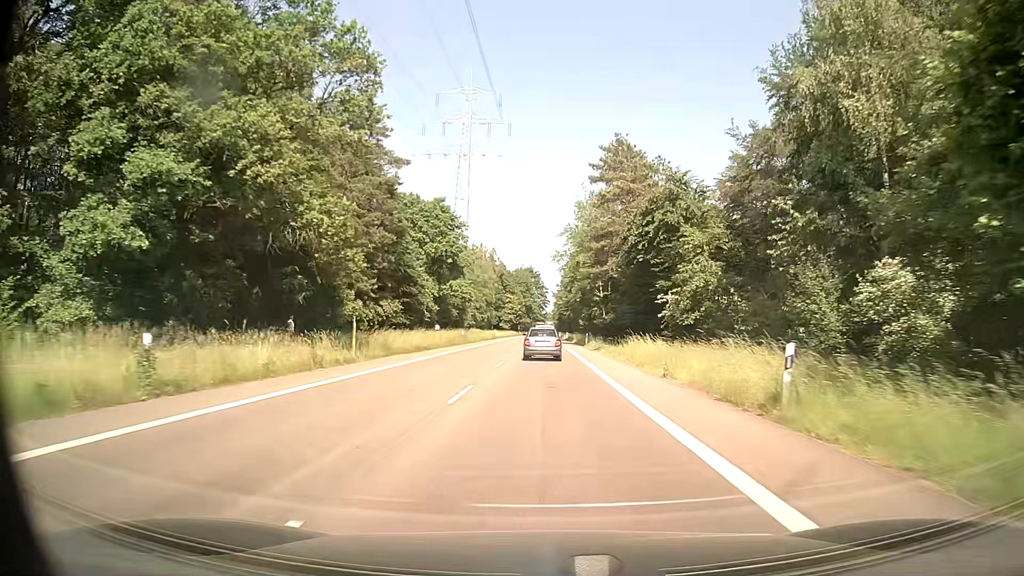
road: secondary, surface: asphalt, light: Day
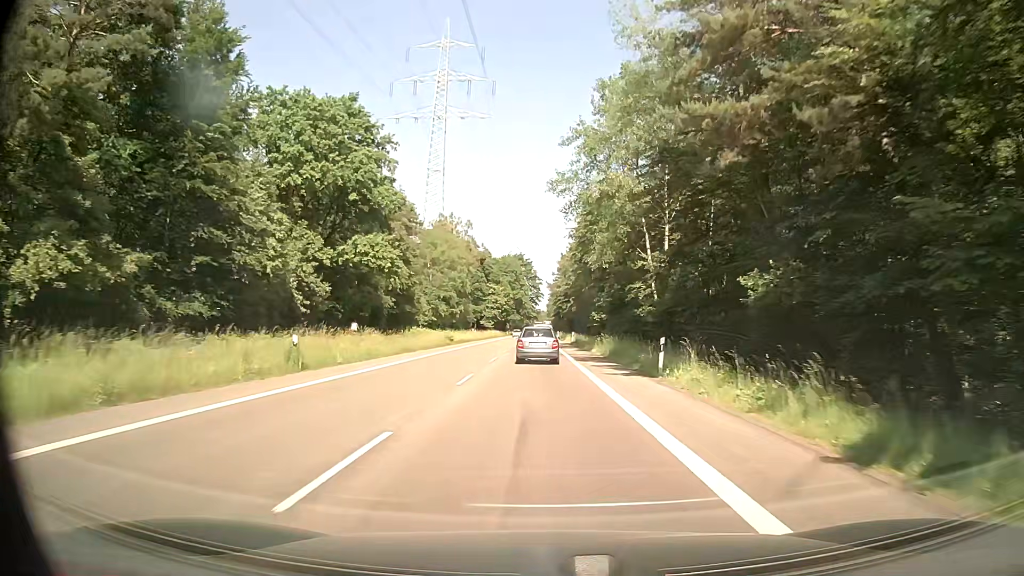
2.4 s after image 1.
(+0.2, +41.5) m; +1°
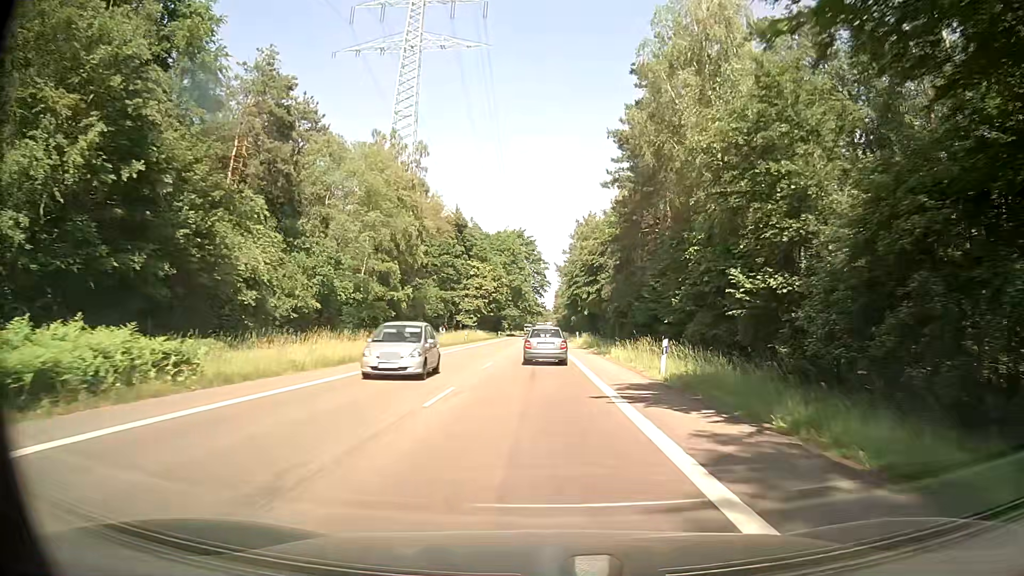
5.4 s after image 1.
(-0.4, +50.1) m; 0°
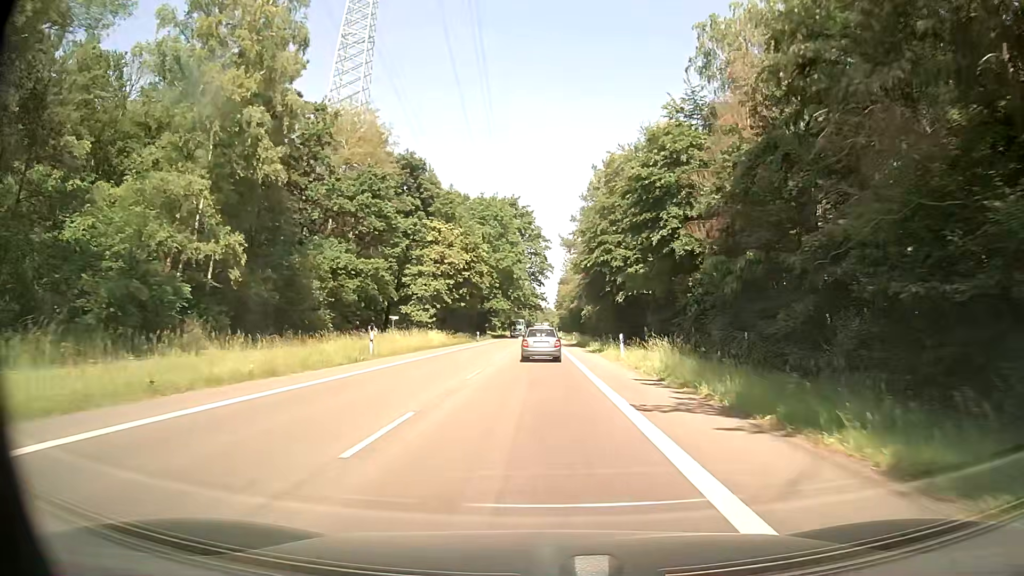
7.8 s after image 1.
(-0.3, +38.9) m; -1°
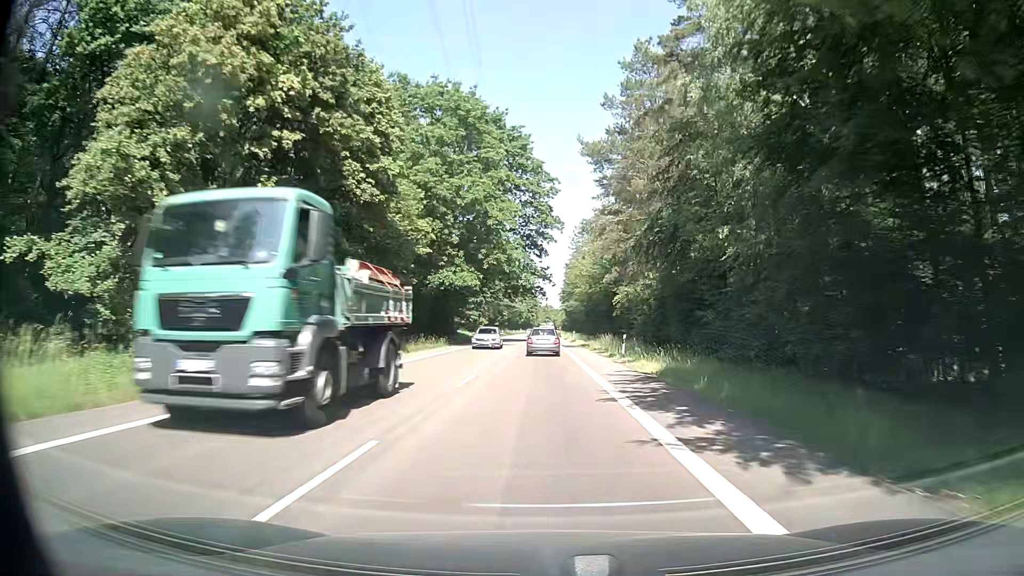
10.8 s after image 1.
(+0.2, +48.4) m; 0°
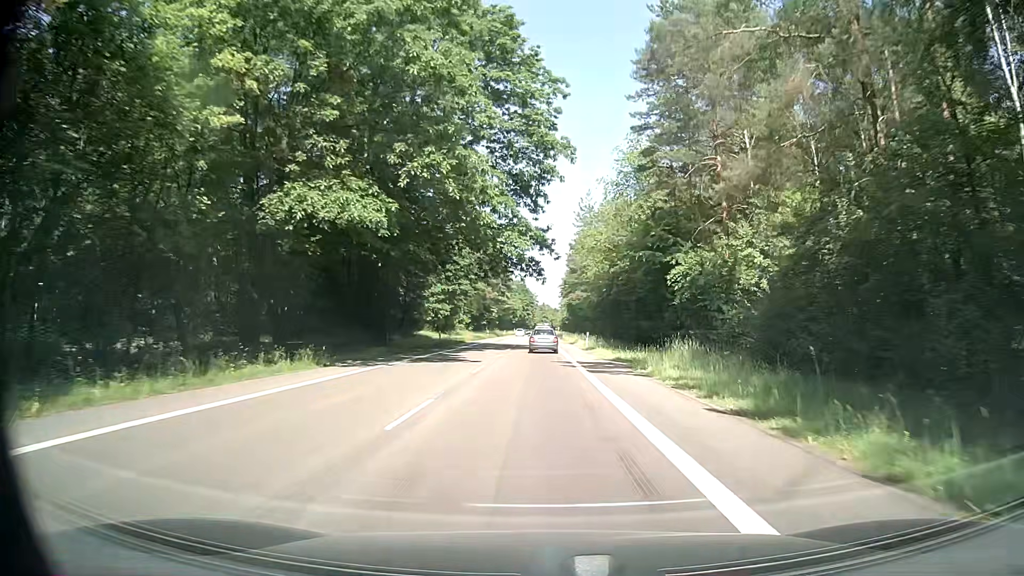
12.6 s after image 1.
(-0.1, +29.5) m; 0°
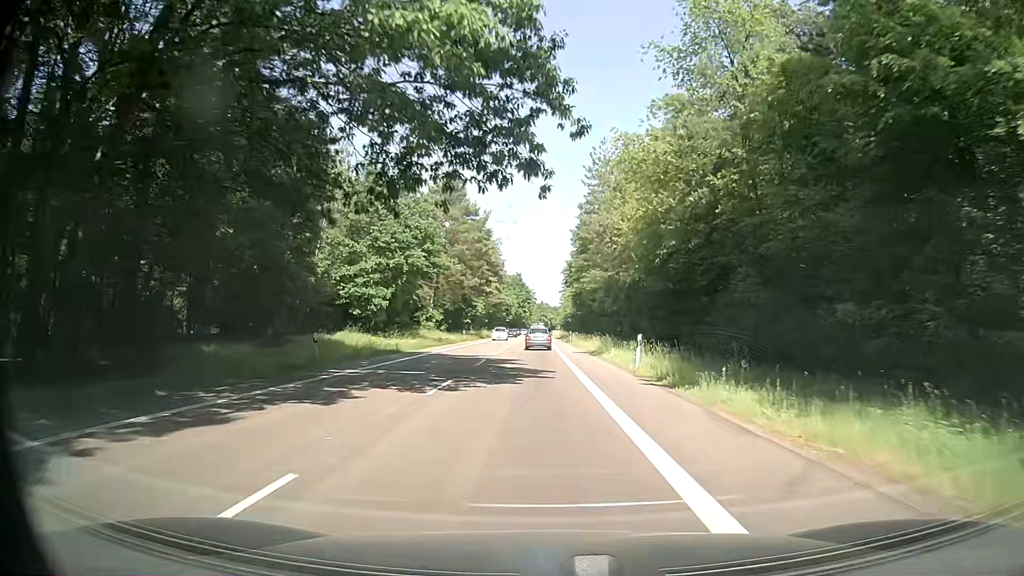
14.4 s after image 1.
(+0.1, +29.5) m; 0°
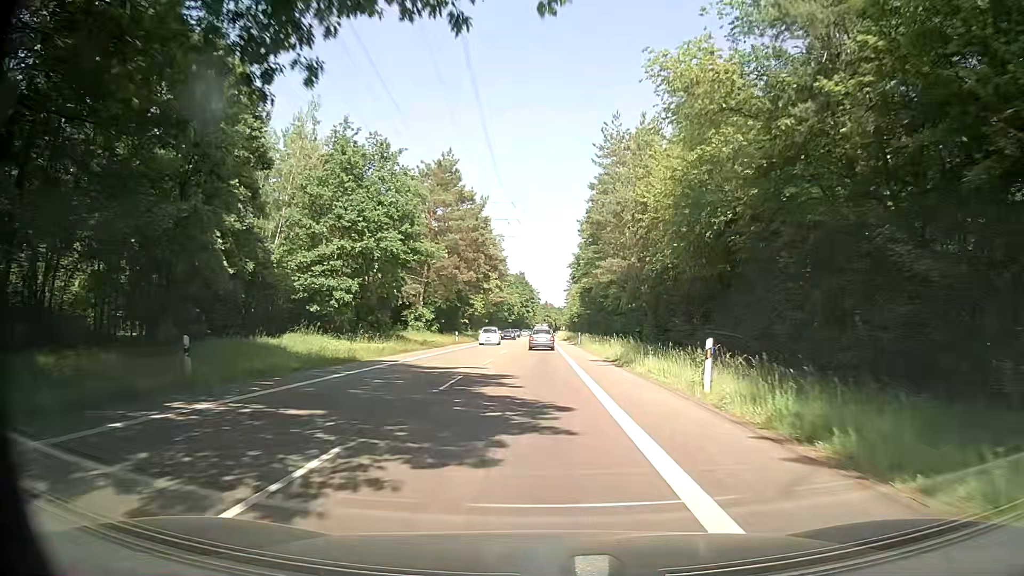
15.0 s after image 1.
(0.0, +9.8) m; 0°
(0, +10) (0, +20) (0, +30) (0, +40) (0, +50) (0, +60) (0, +70) (-1, +80) (-1, +90) (-1, +100) m
